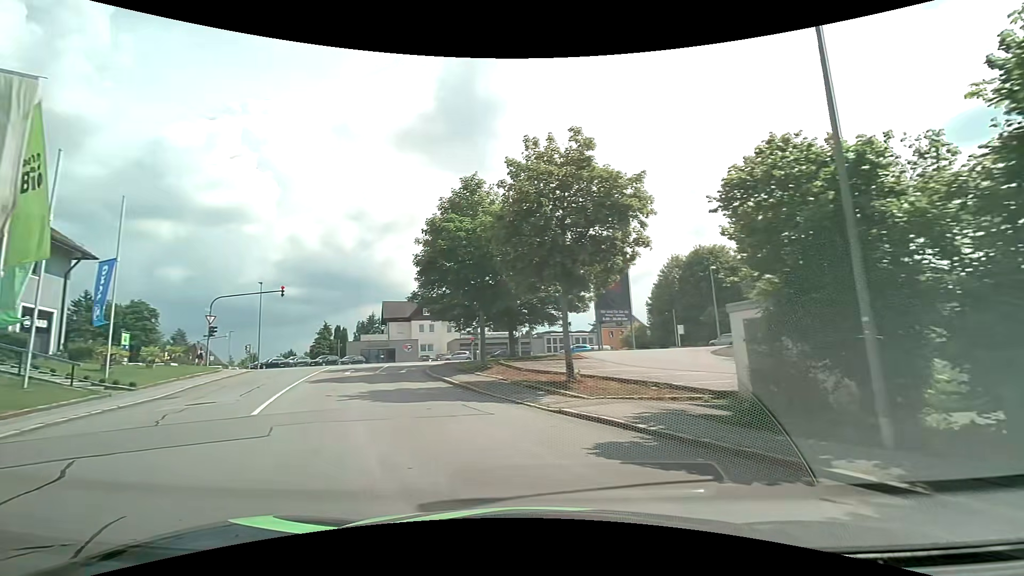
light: Day
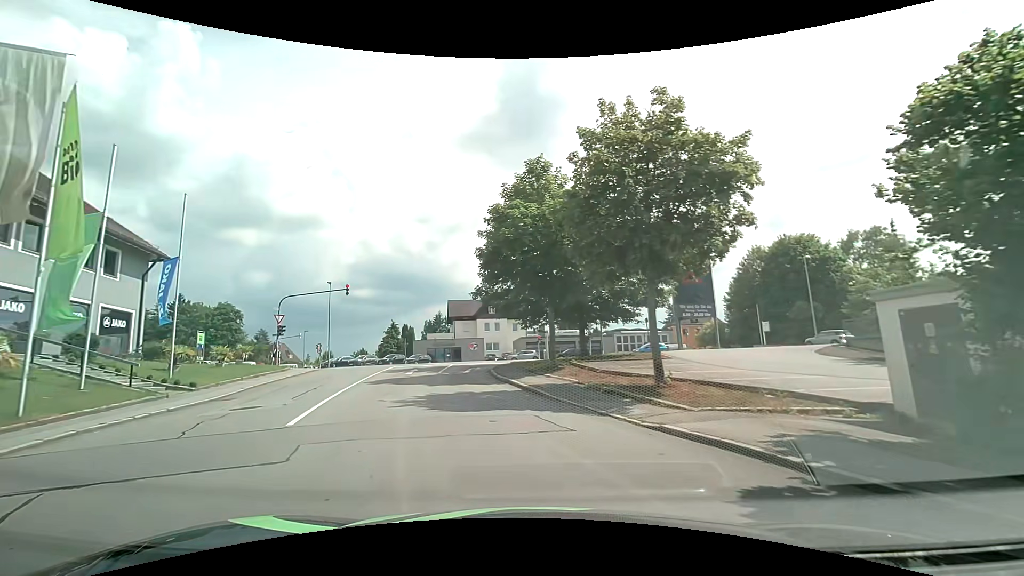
(-0.2, +2.3) m; -9°
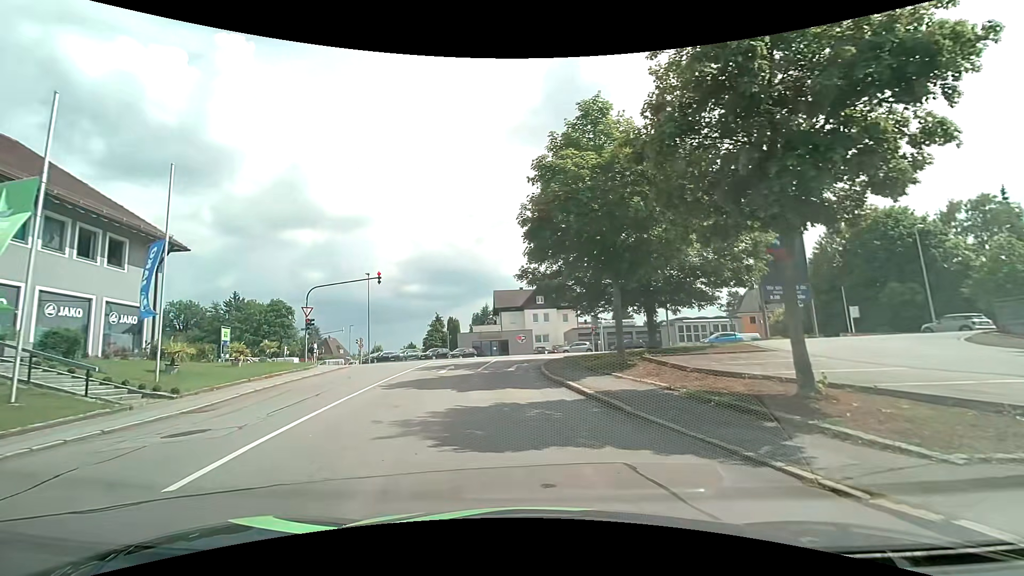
(-0.3, +4.7) m; -6°
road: residential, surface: asphalt
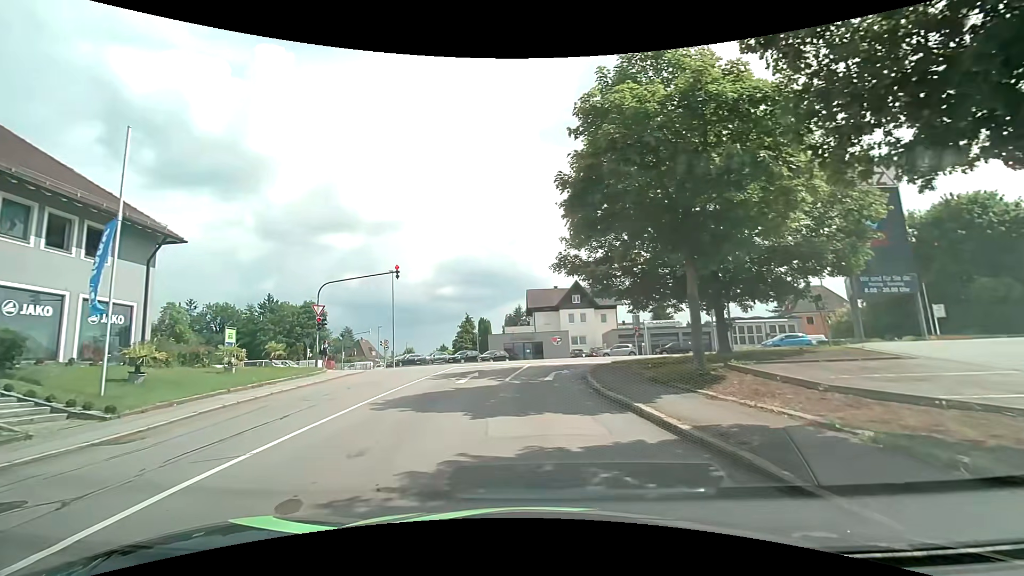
(-0.2, +4.4) m; -3°
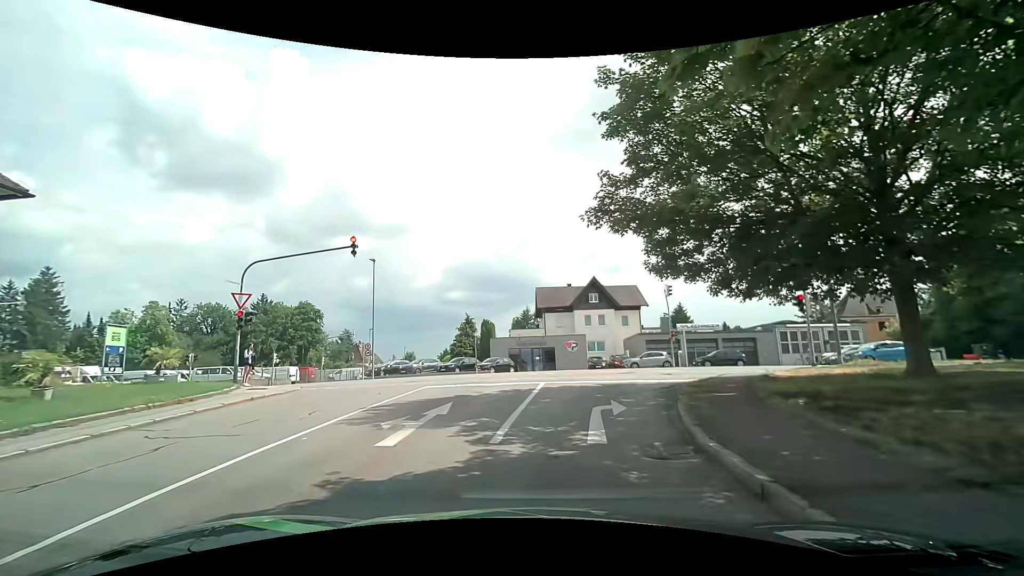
(-0.4, +9.4) m; -2°
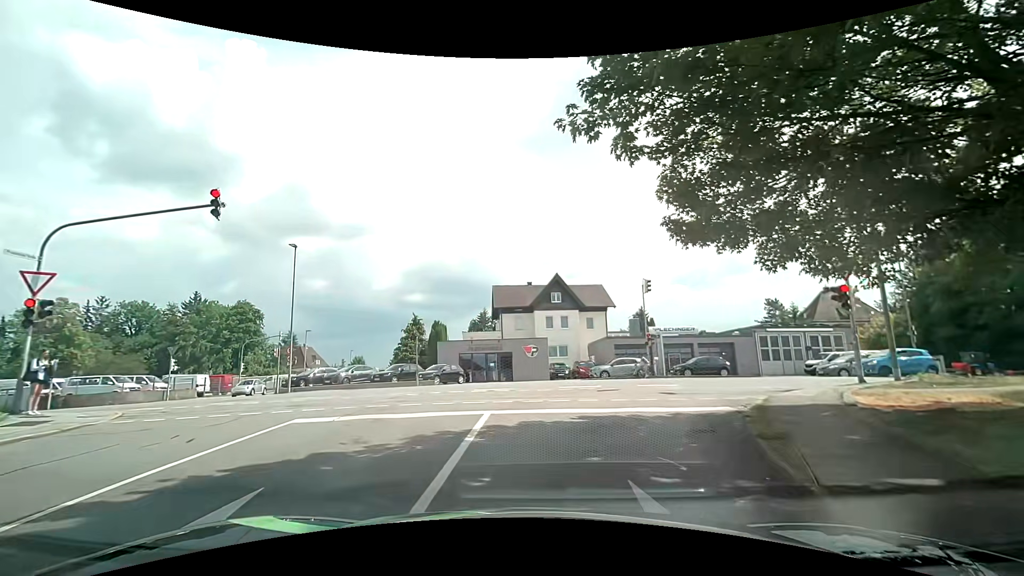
(+0.2, +6.5) m; +3°
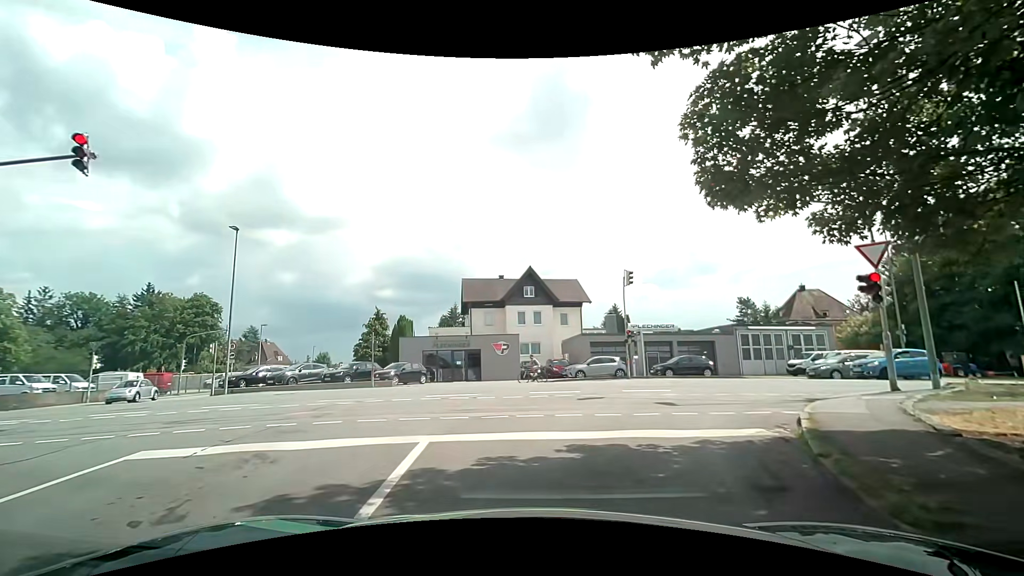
(+0.1, +3.1) m; +4°
(+1, +10) (+7, +18) (+16, +22) (+26, +23) (+36, +24) (+46, +26) (+56, +27) (+65, +28) (+75, +29) (+85, +31) m
